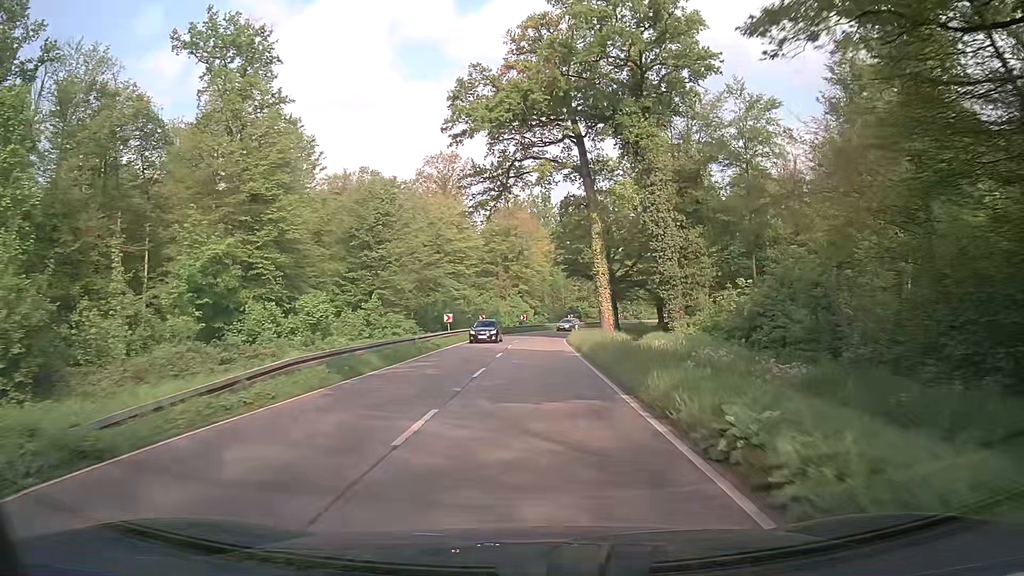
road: secondary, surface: asphalt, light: Day
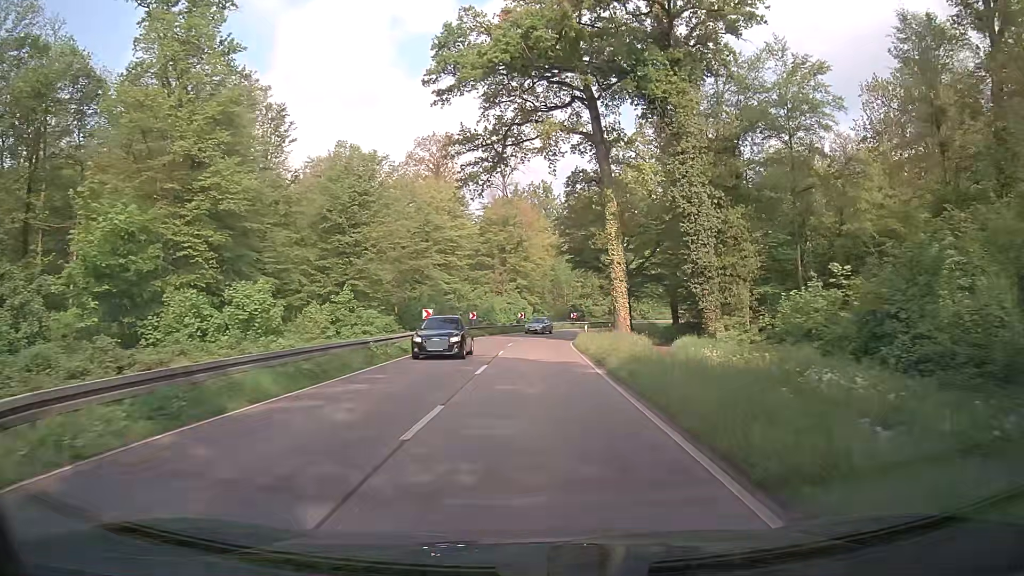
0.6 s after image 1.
(-0.1, +8.9) m; 0°
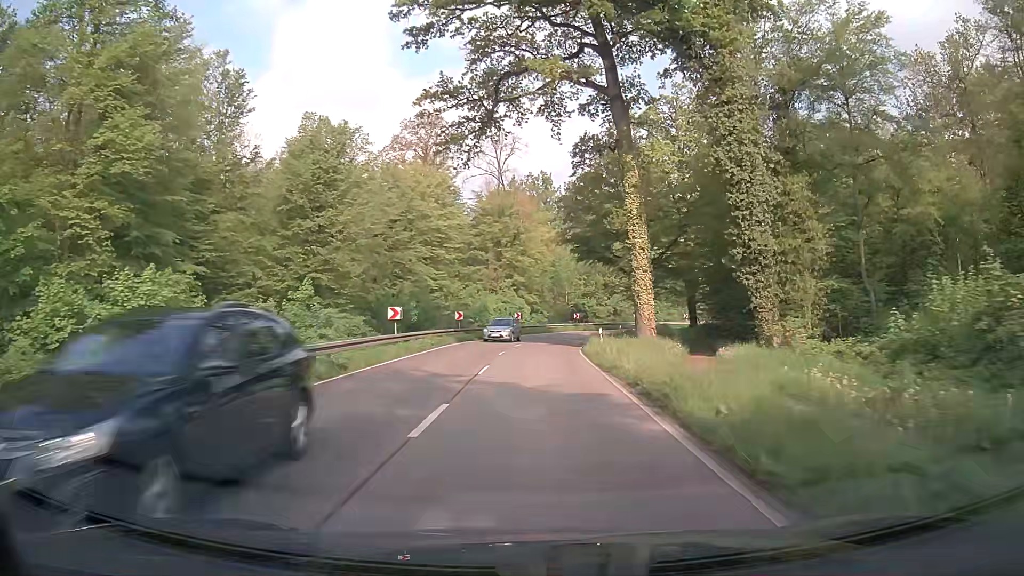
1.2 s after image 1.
(0.0, +8.8) m; 0°
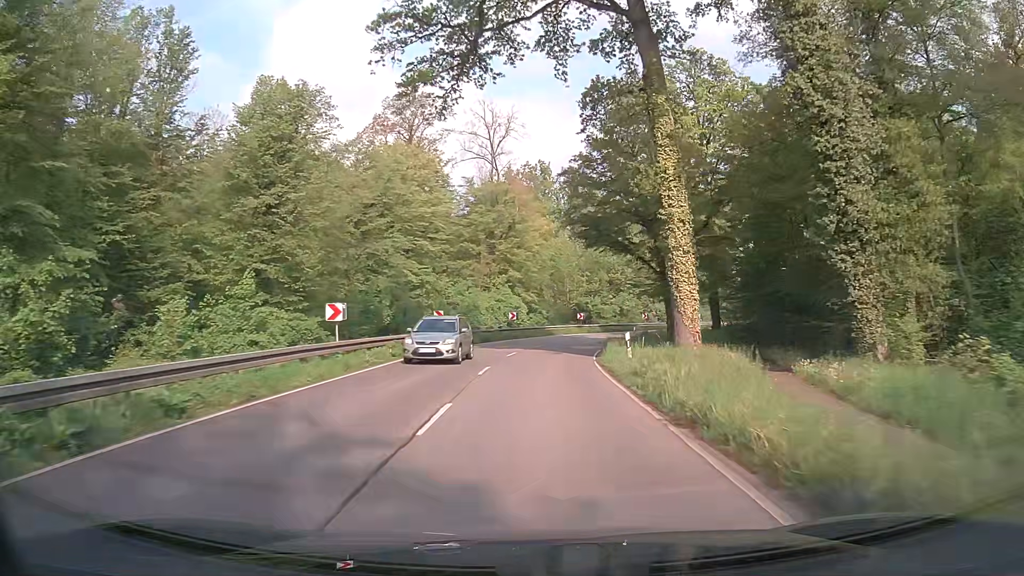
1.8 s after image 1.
(0.0, +8.8) m; 0°
